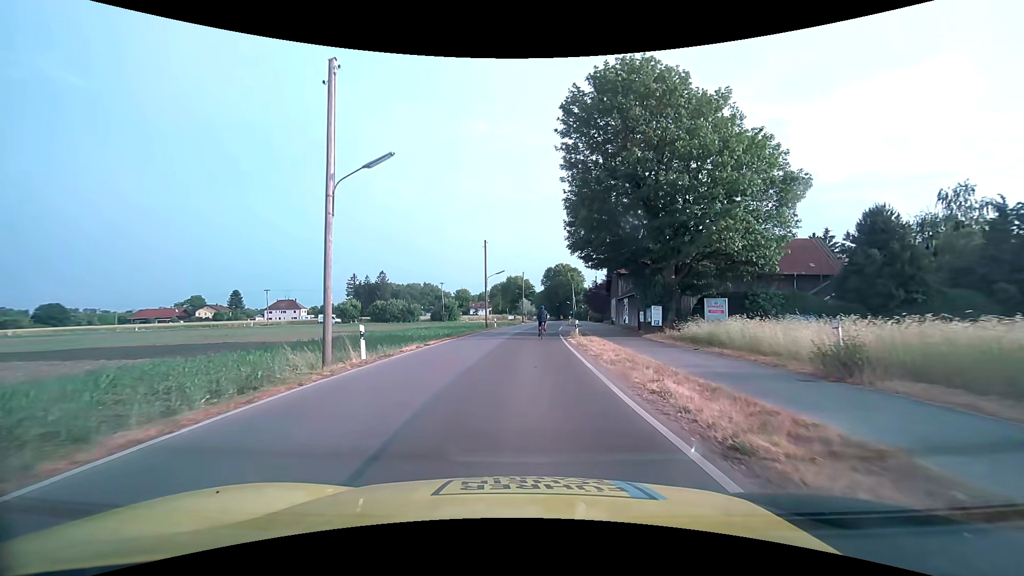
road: tertiary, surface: asphalt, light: Day
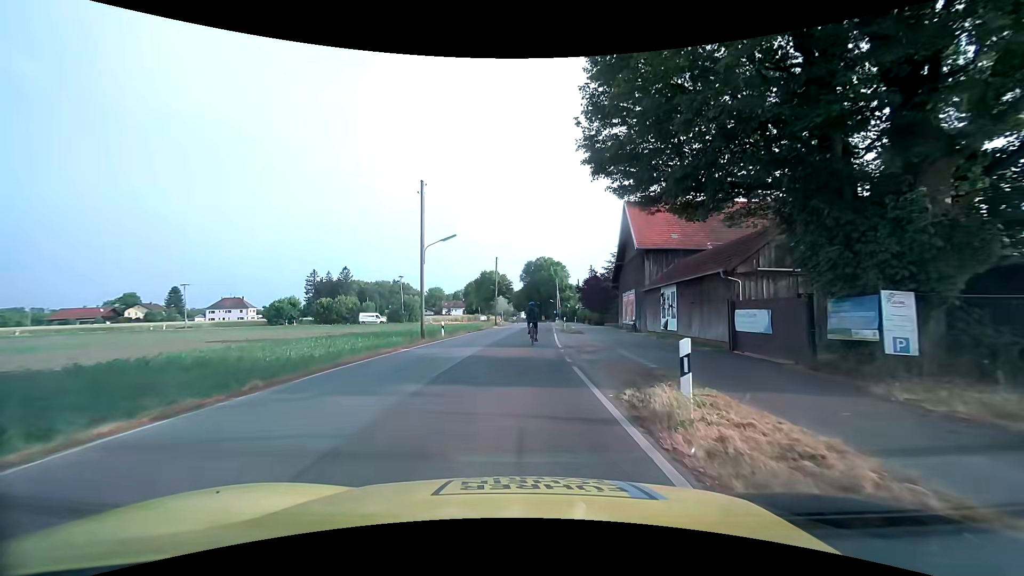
(+0.6, +21.6) m; +3°
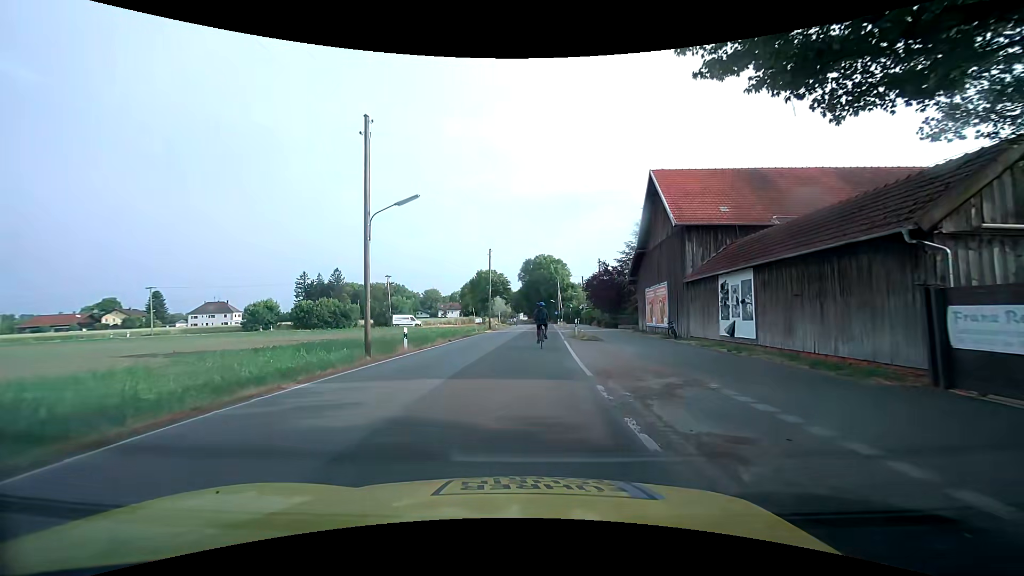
(0.0, +9.2) m; 0°
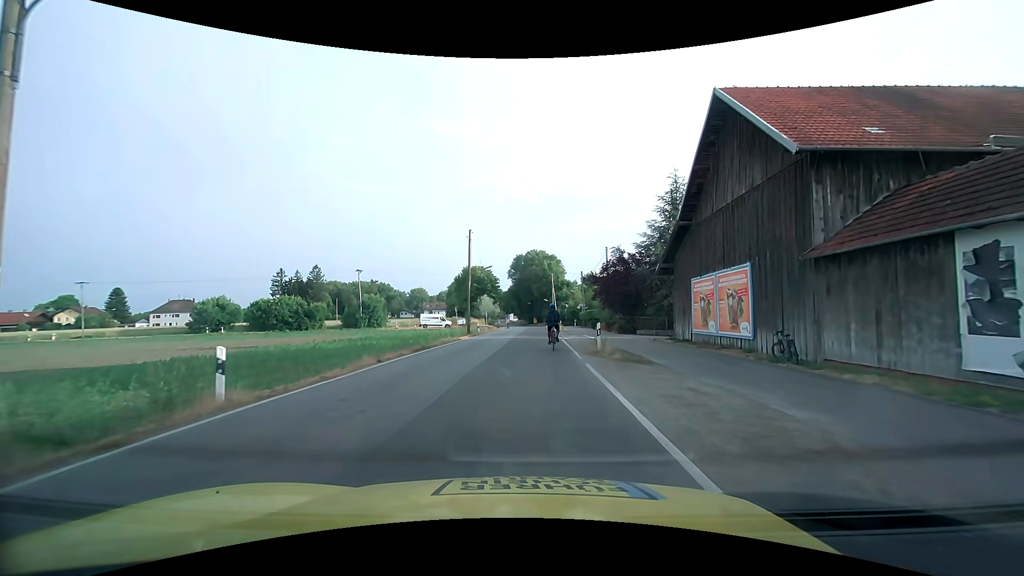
(+0.2, +12.2) m; +1°
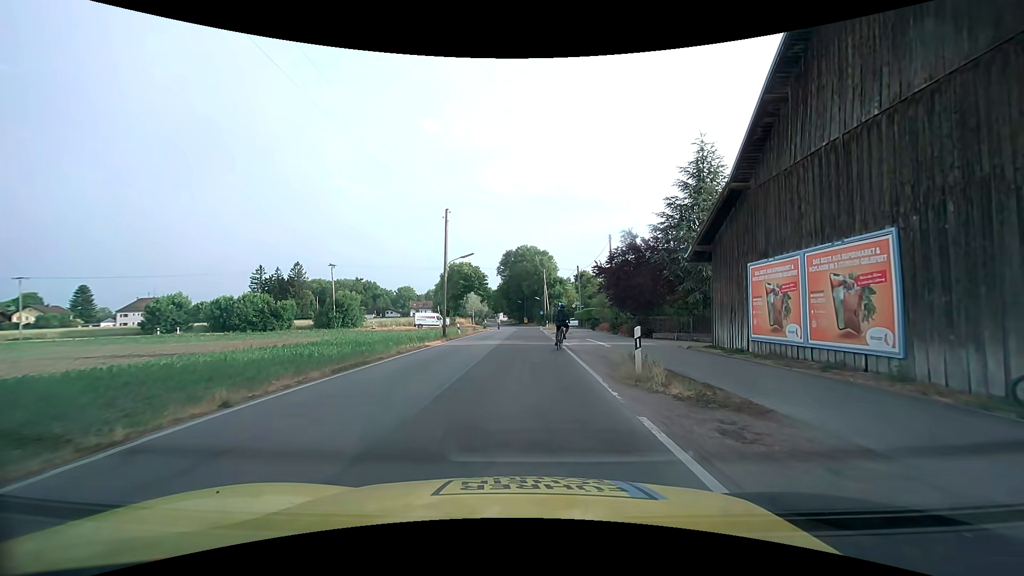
(+0.2, +7.7) m; +2°
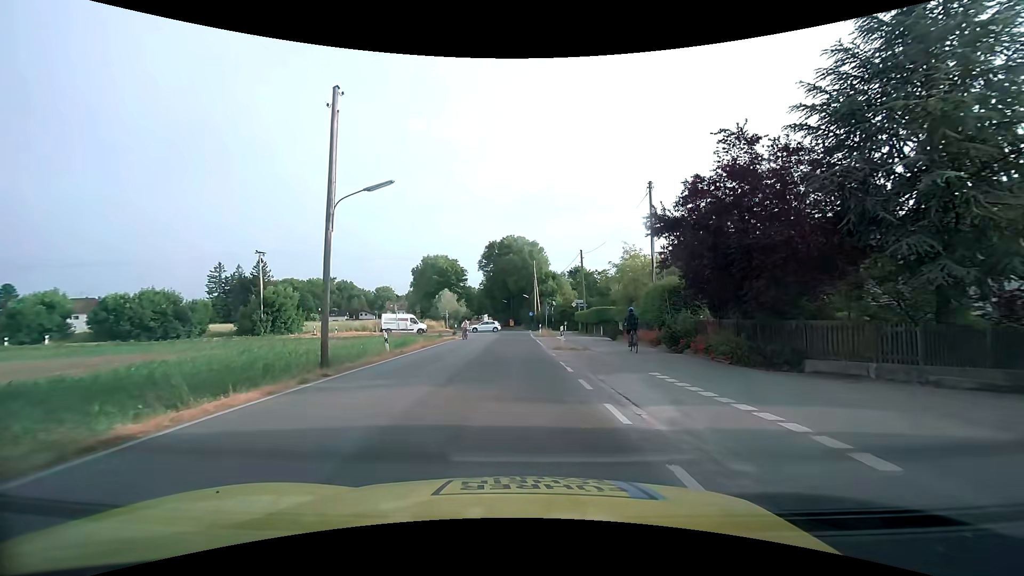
(+0.3, +18.1) m; +1°
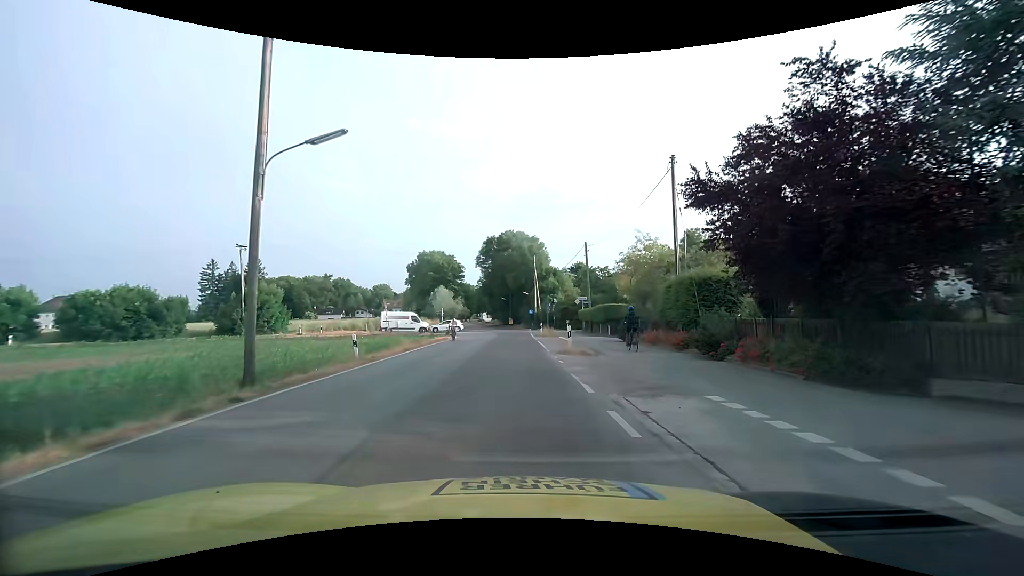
(0.0, +4.1) m; +1°
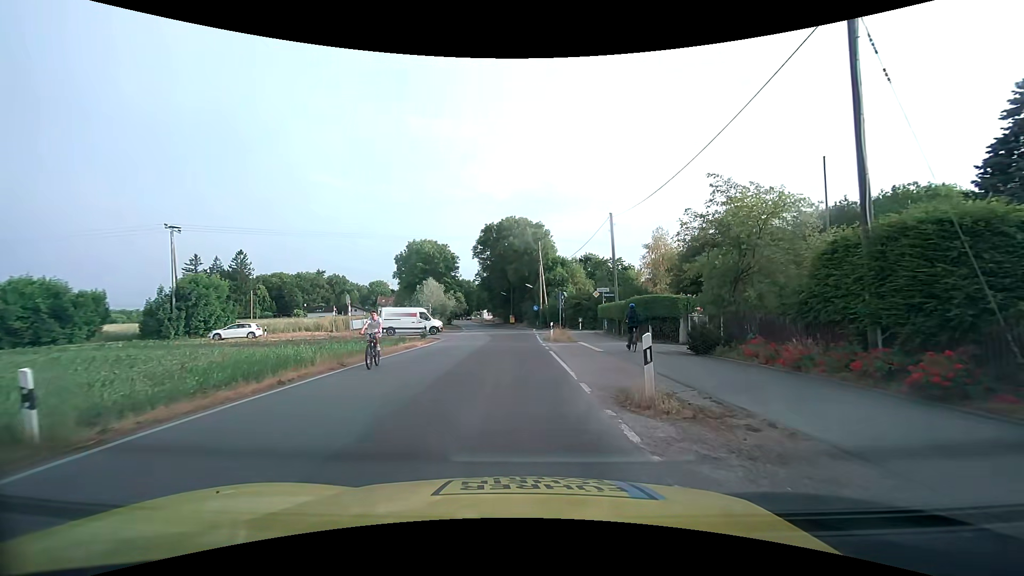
(0.0, +12.0) m; -1°
(0, +10) (0, +20) (0, +30) (0, +40) (+6, +48) (+16, +48) (+26, +47) (+36, +47) (+46, +46) (+56, +45) m
